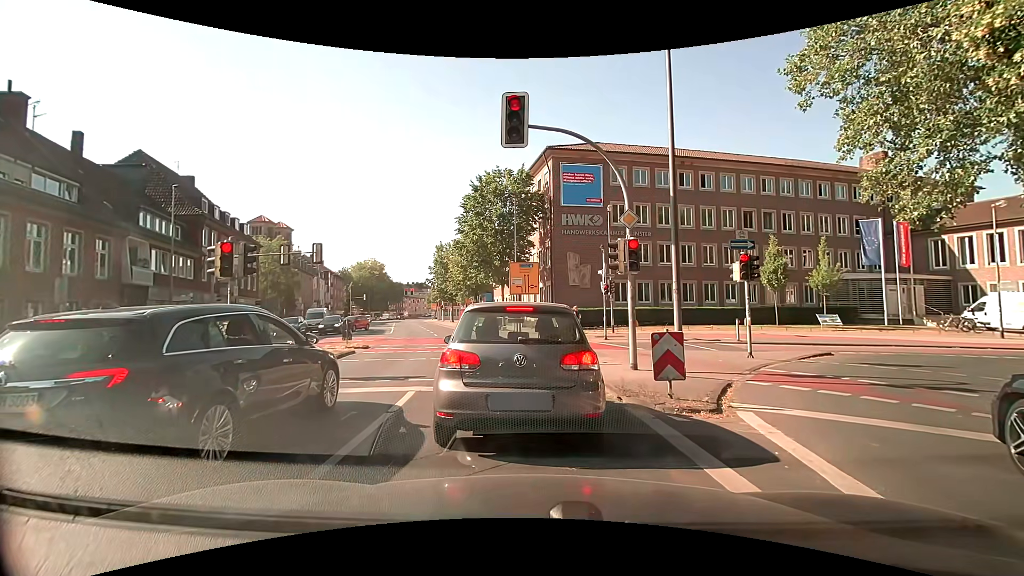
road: secondary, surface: asphalt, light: Day
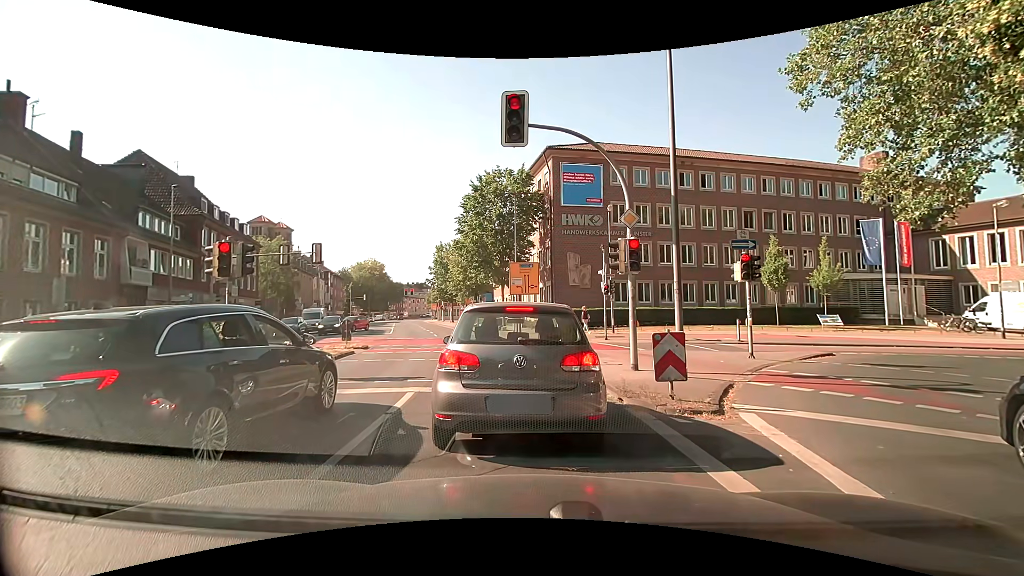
(0.0, +0.1) m; 0°
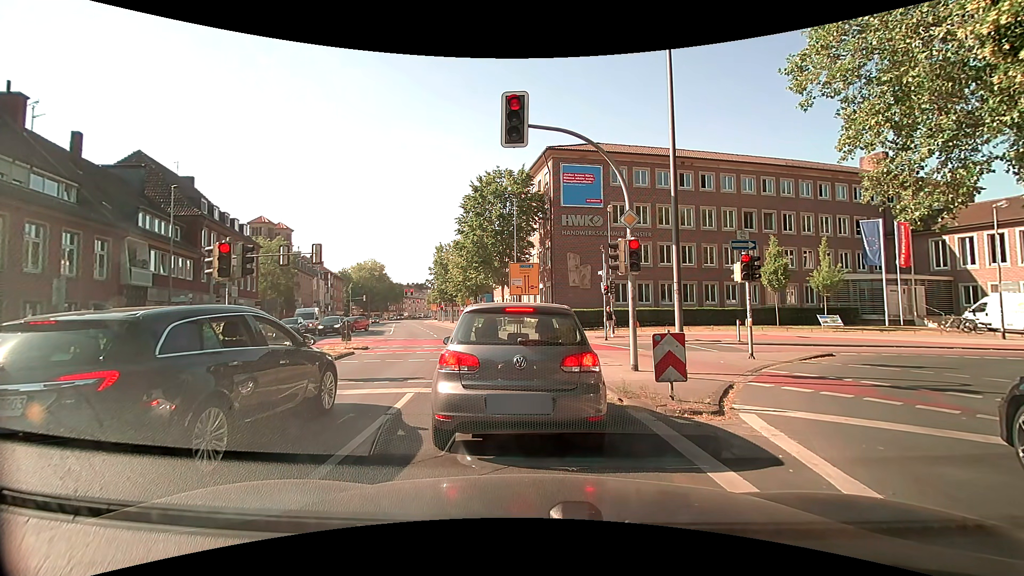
(0.0, +0.1) m; 0°
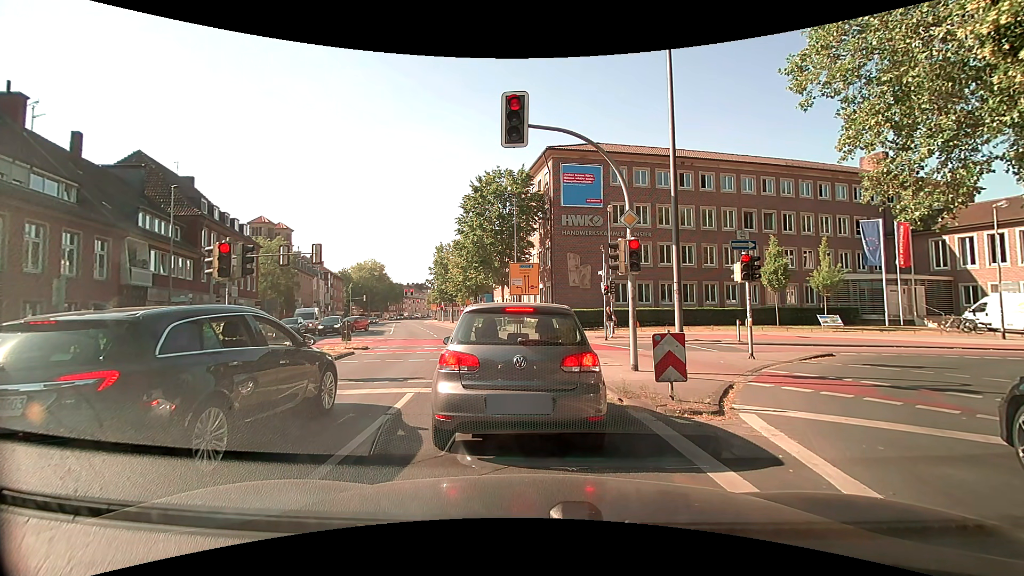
(0.0, 0.0) m; 0°
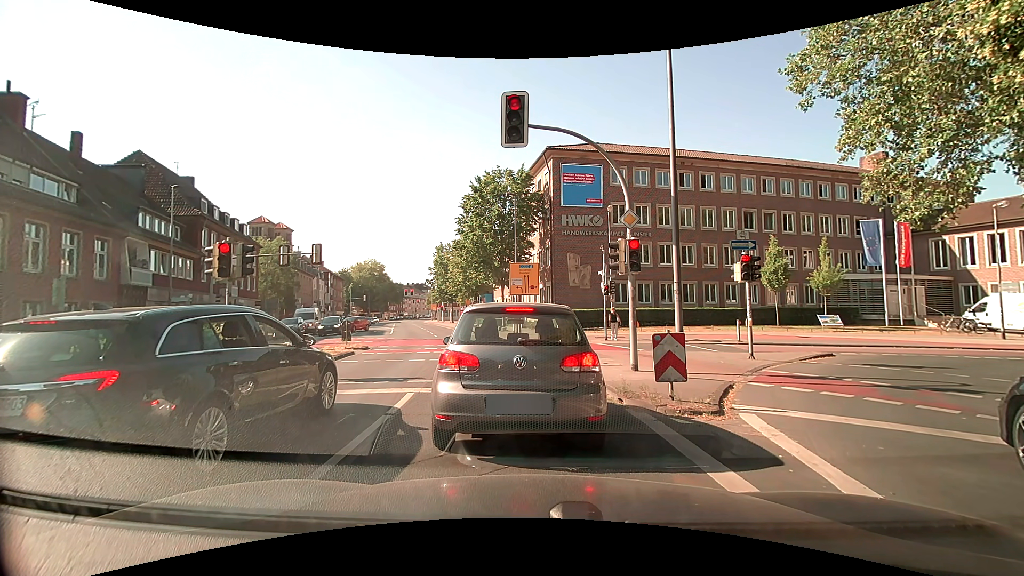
(0.0, 0.0) m; 0°
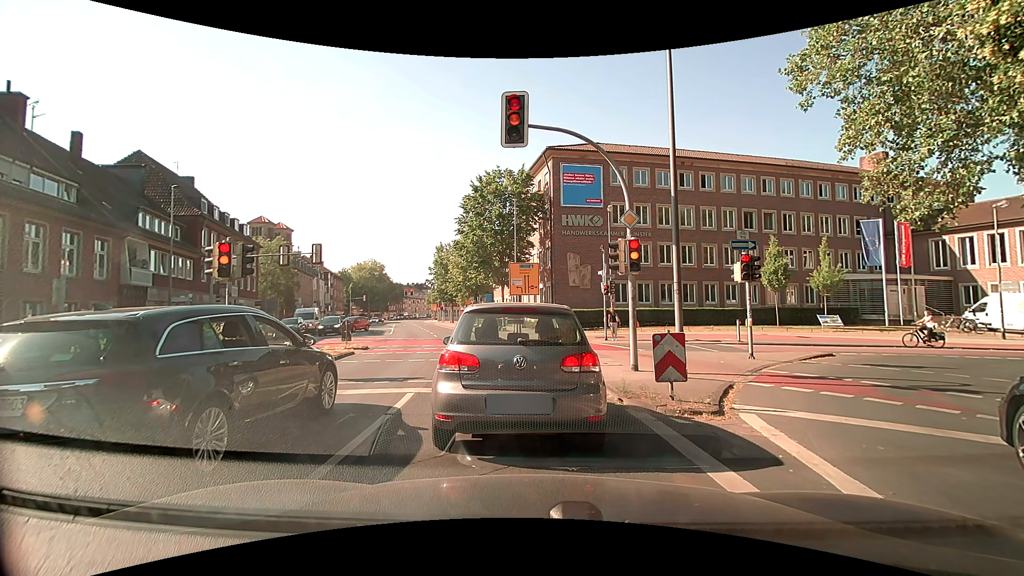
(0.0, 0.0) m; 0°
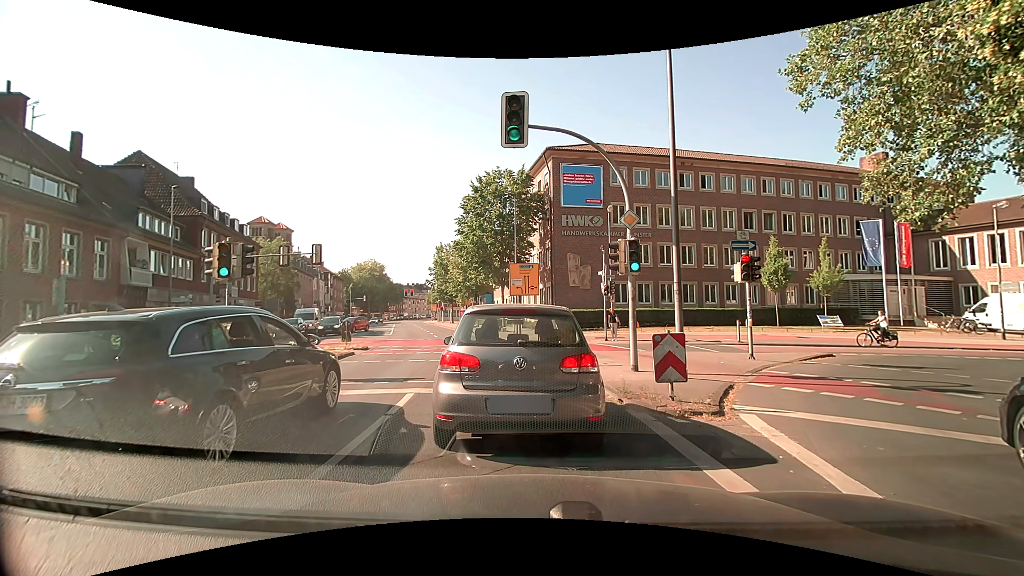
(0.0, 0.0) m; 0°
